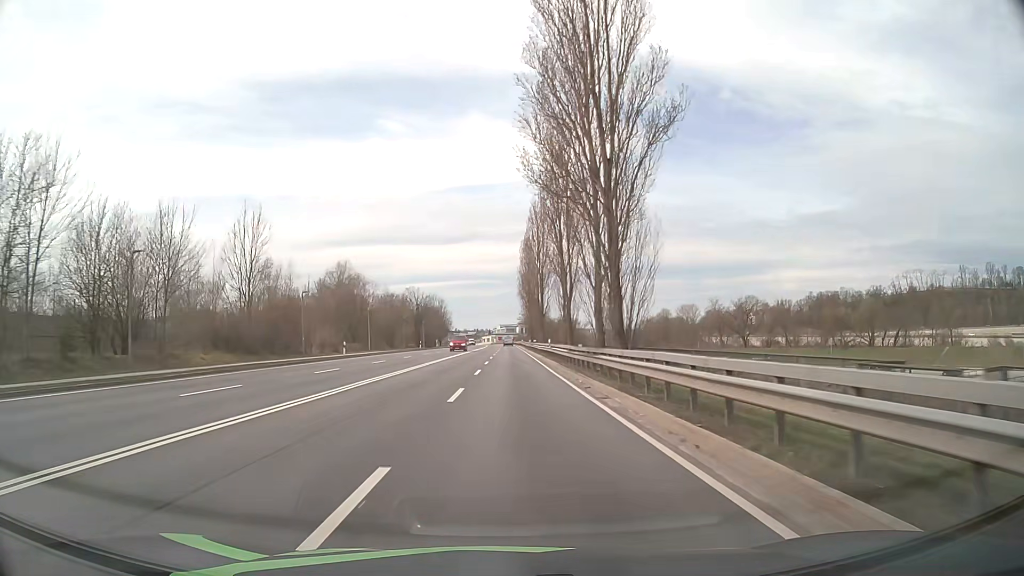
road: primary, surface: asphalt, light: Day
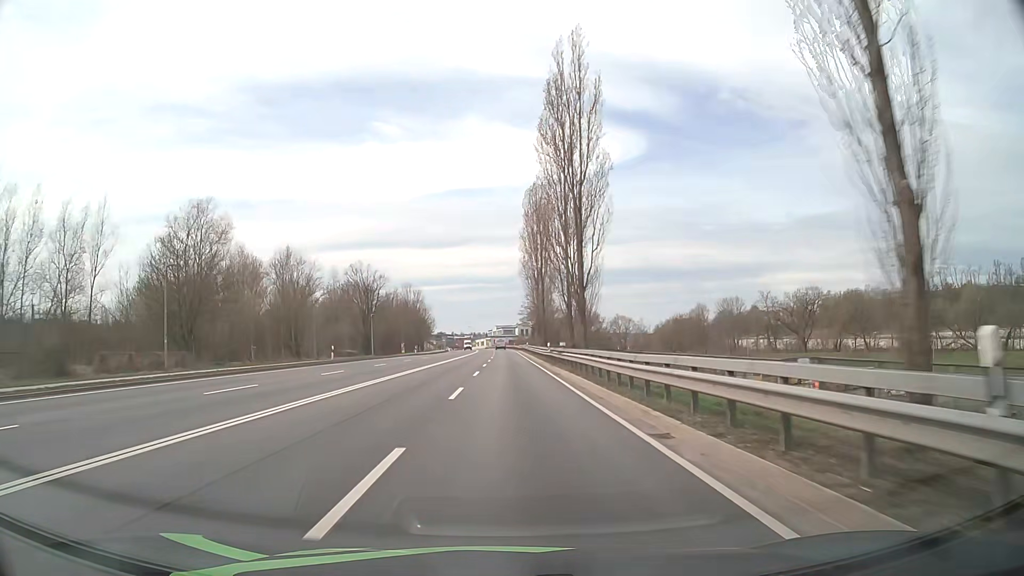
(0.0, +46.6) m; 0°
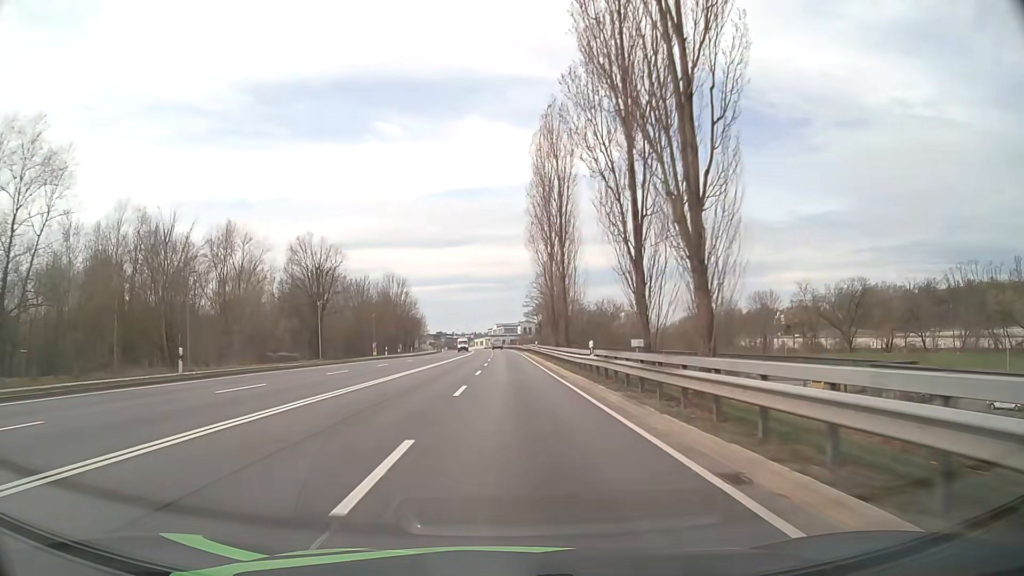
(0.0, +23.4) m; 0°
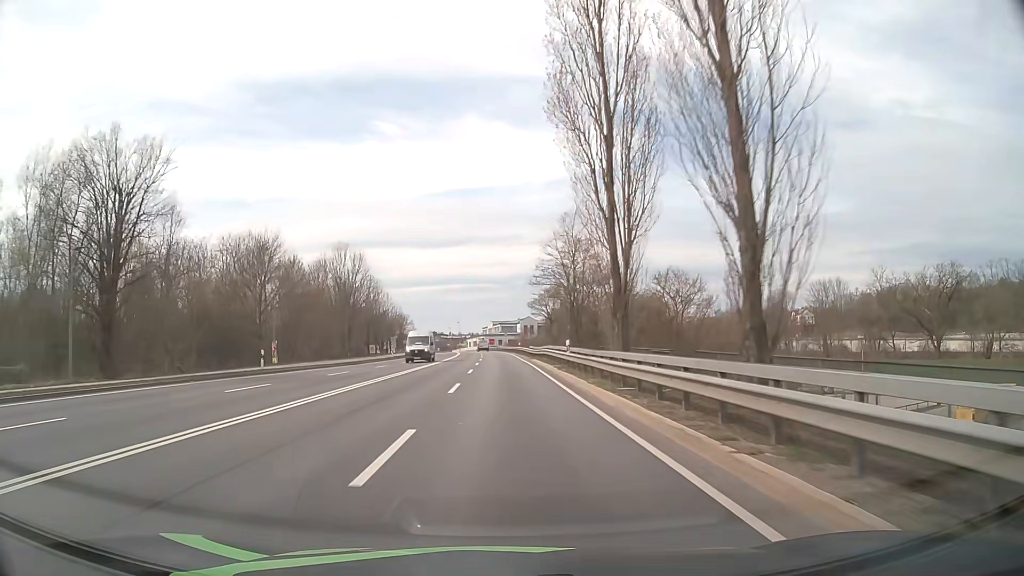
(+0.1, +35.0) m; 0°
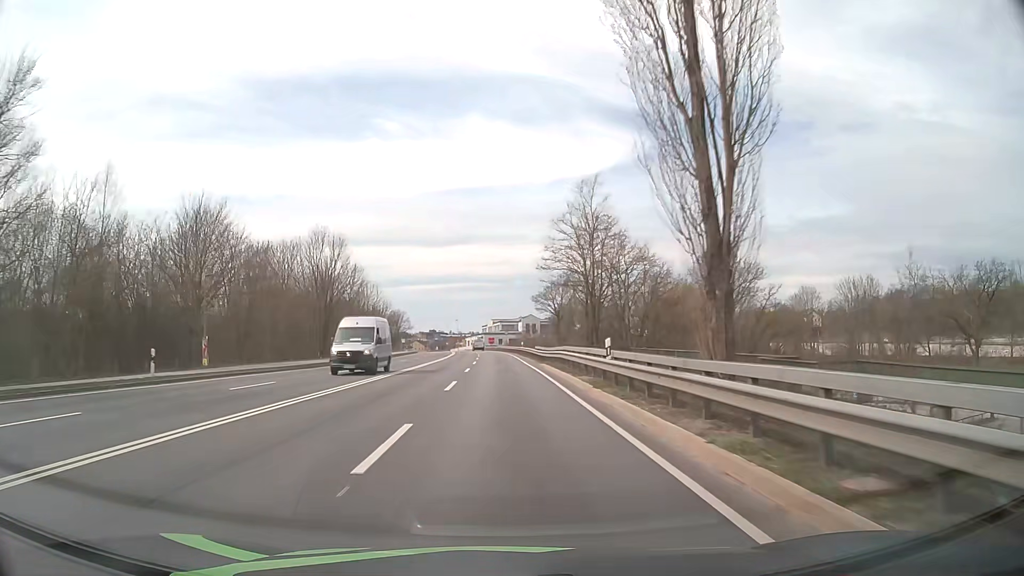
(0.0, +11.5) m; 0°
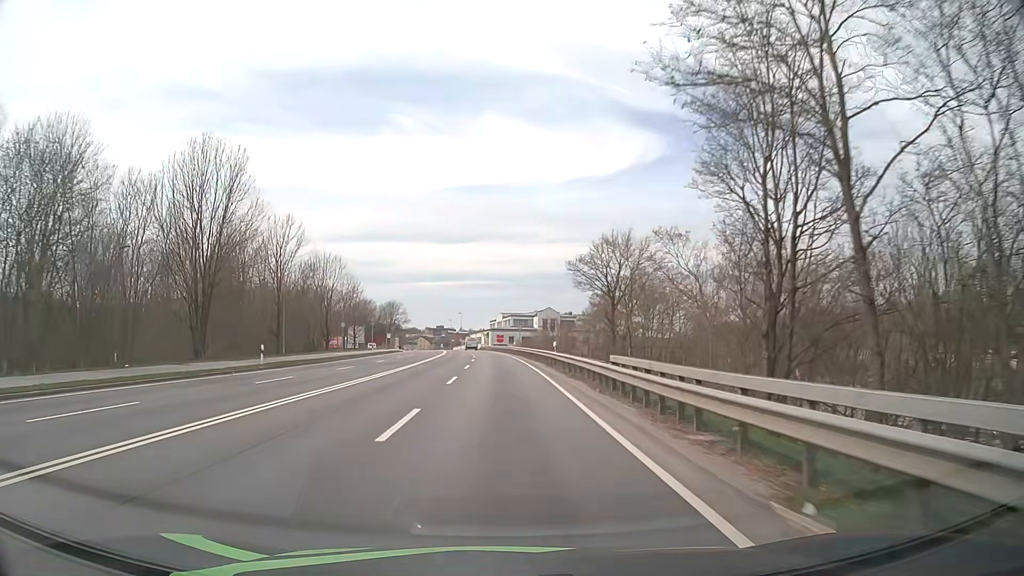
(-0.3, +33.9) m; -1°
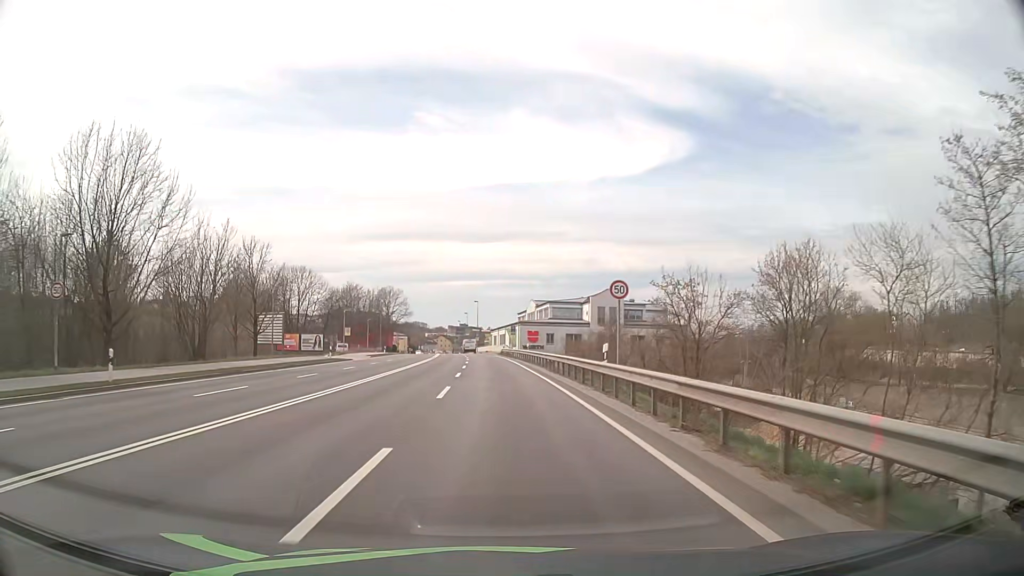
(-0.9, +52.5) m; -2°
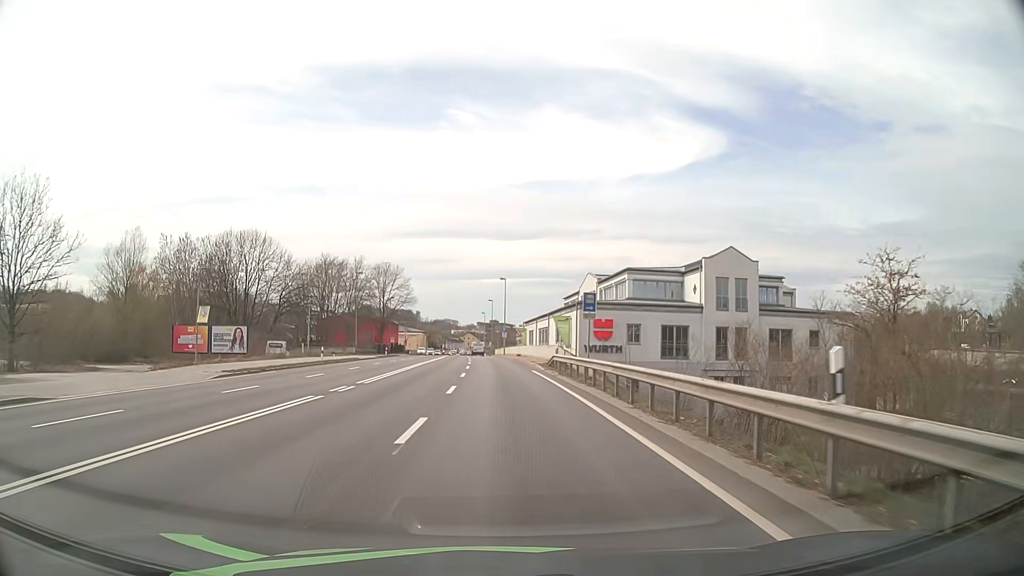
(-1.2, +44.4) m; -3°
(0, +10) (0, +20) (0, +30) (-1, +40) (-1, +50) (-2, +60) (-3, +70) (-4, +80) (-5, +90) (-6, +100) m
